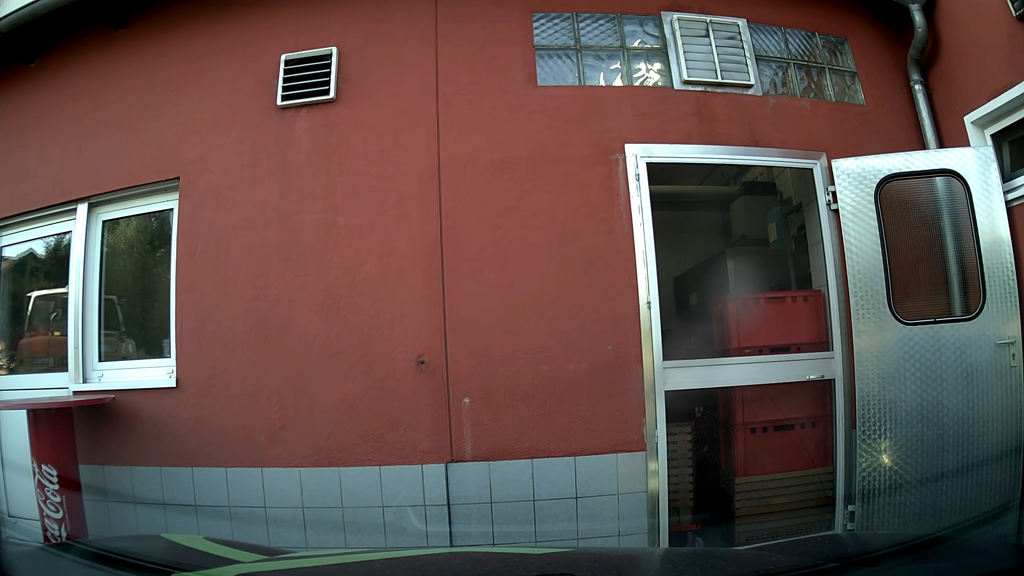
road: tertiary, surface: asphalt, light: Day
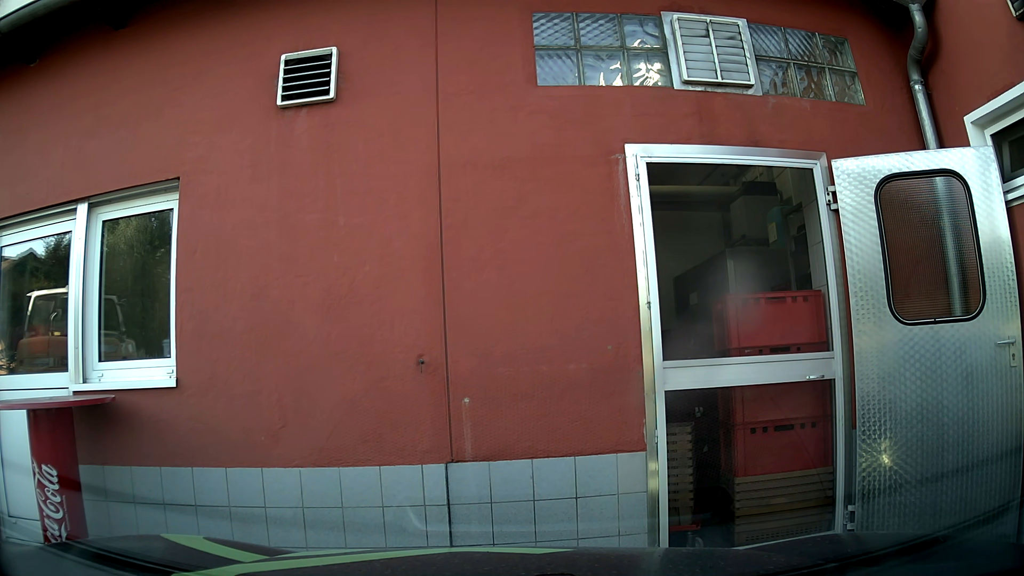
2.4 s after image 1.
(0.0, 0.0) m; 0°
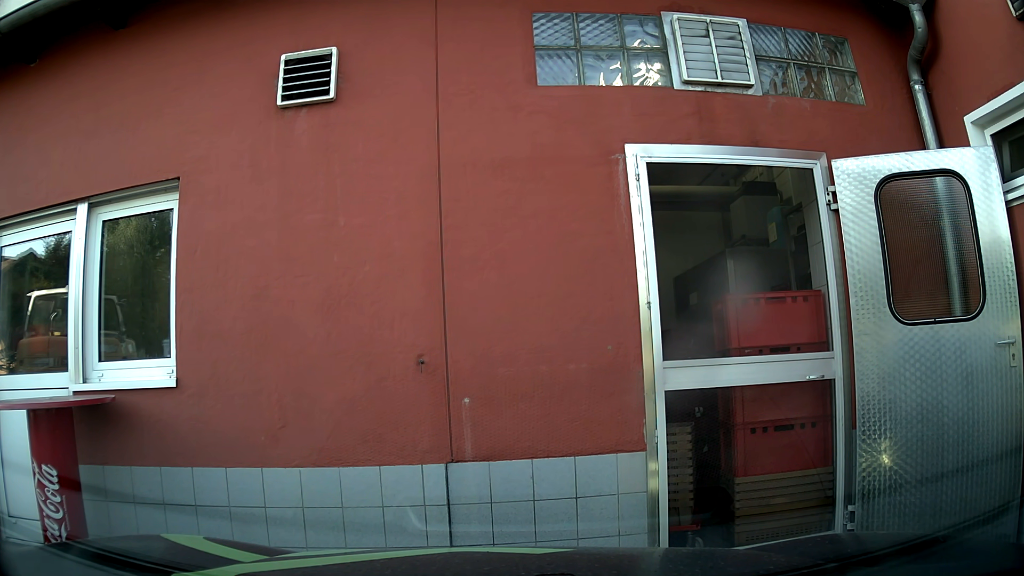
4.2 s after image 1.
(0.0, 0.0) m; 0°
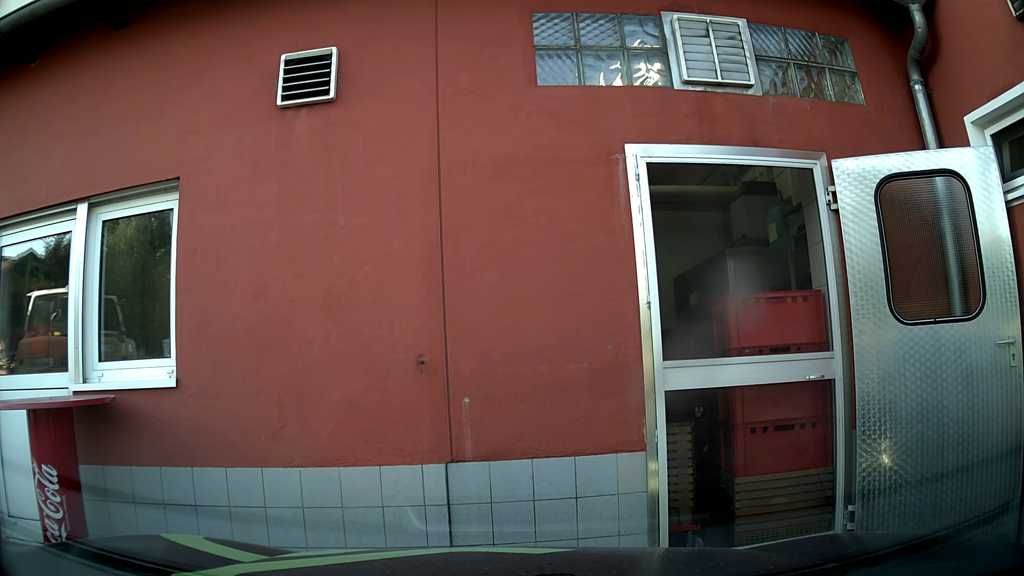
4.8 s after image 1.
(0.0, 0.0) m; 0°
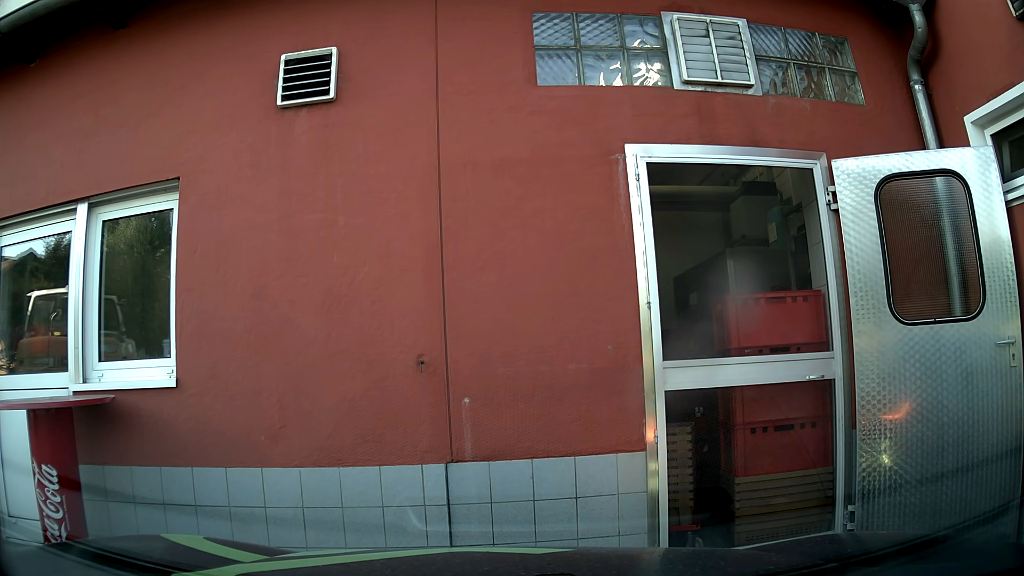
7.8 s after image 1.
(0.0, 0.0) m; 0°
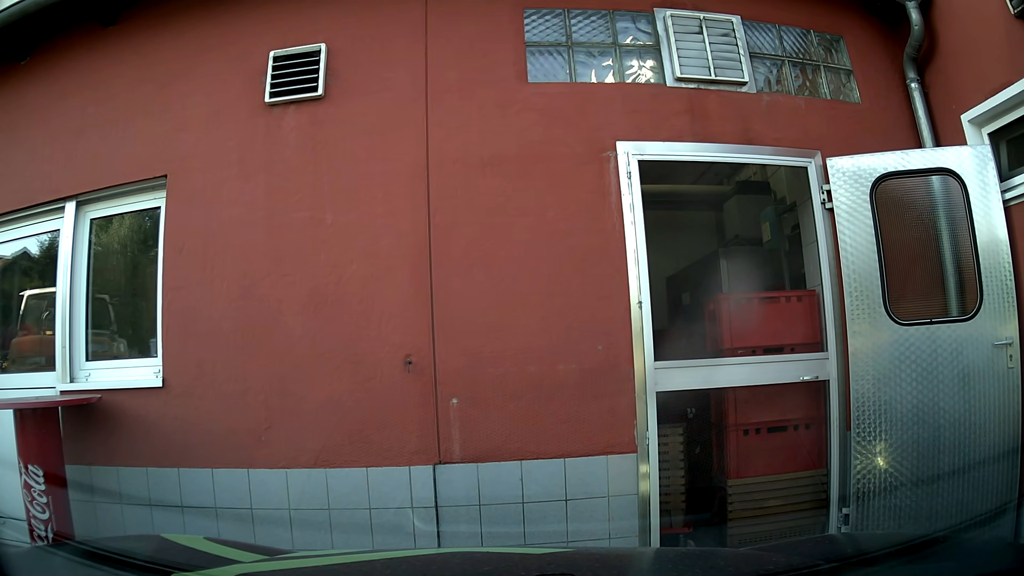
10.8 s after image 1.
(0.0, +0.1) m; 0°
